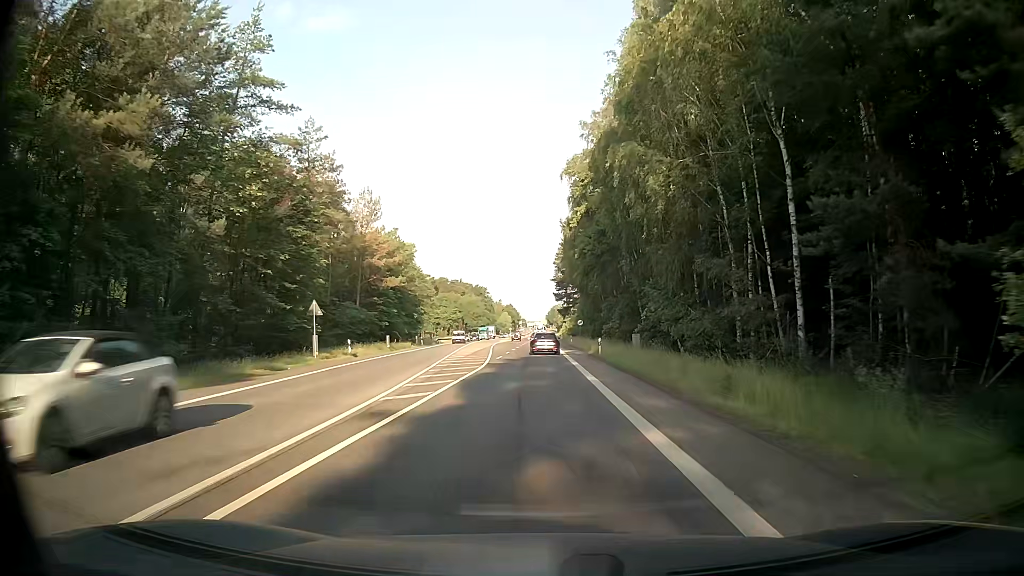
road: secondary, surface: asphalt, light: Day
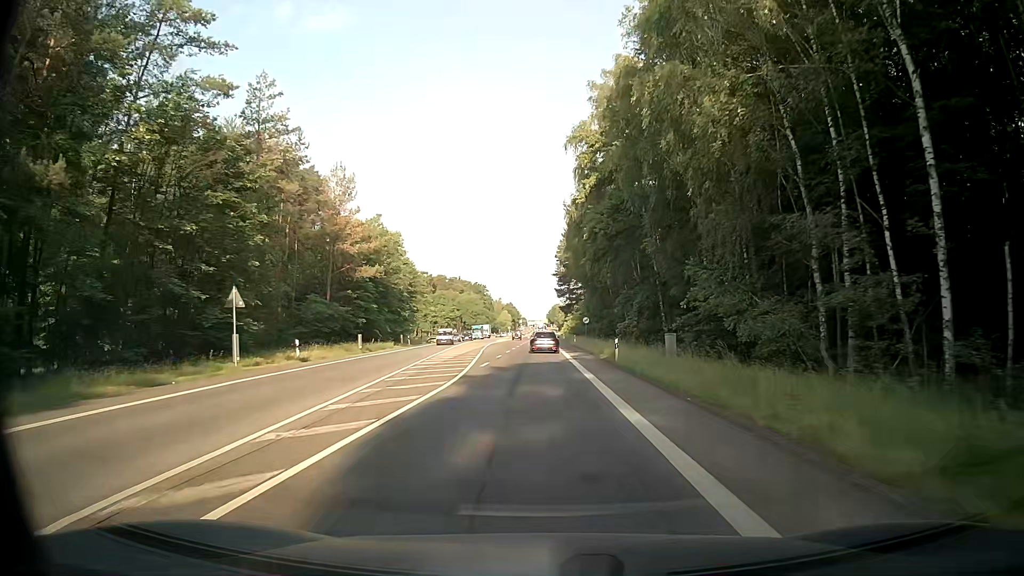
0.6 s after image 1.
(+0.1, +9.2) m; +1°
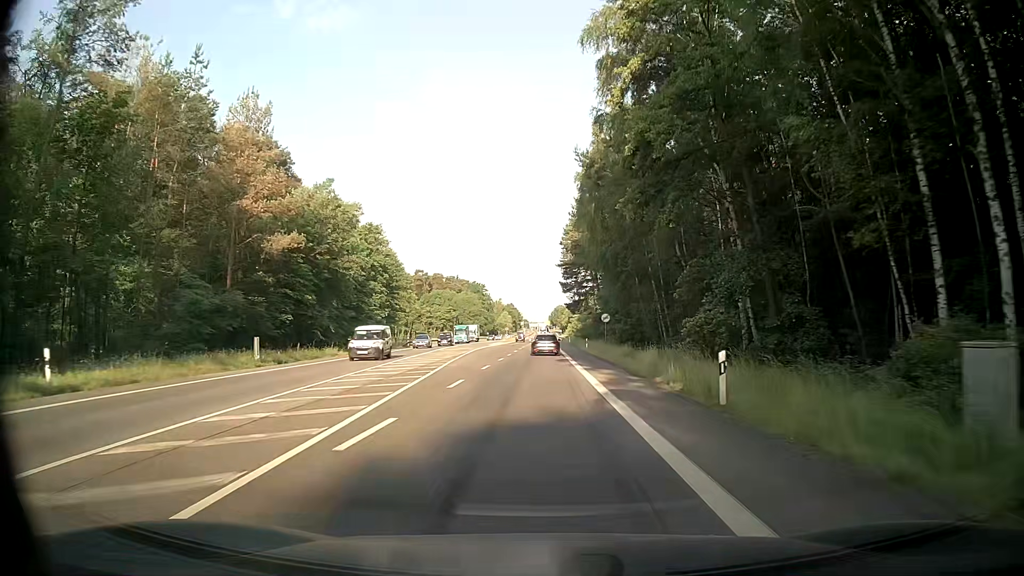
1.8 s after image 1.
(-0.1, +18.8) m; -1°
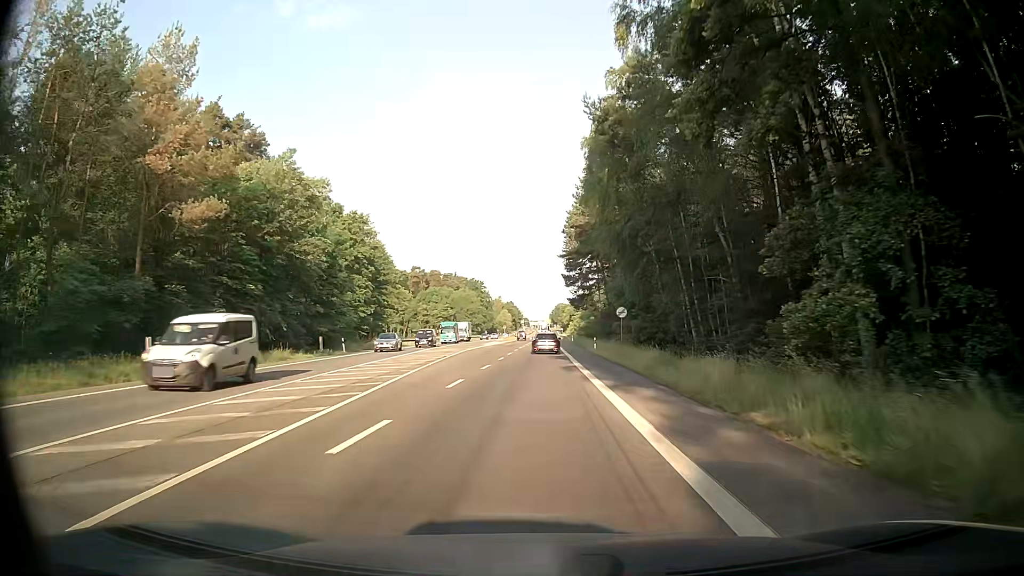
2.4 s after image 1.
(0.0, +9.5) m; 0°
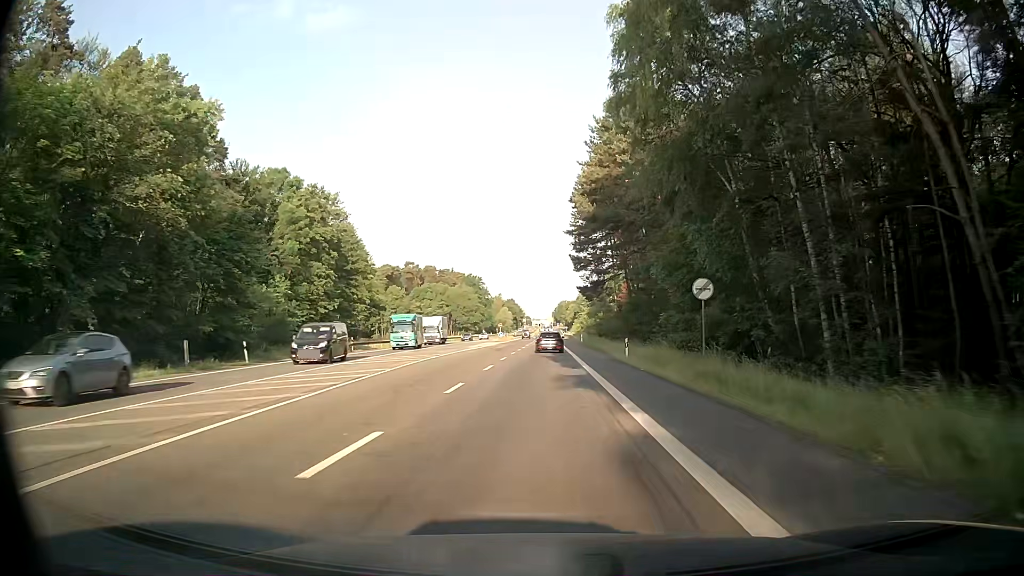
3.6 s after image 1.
(0.0, +19.1) m; 0°
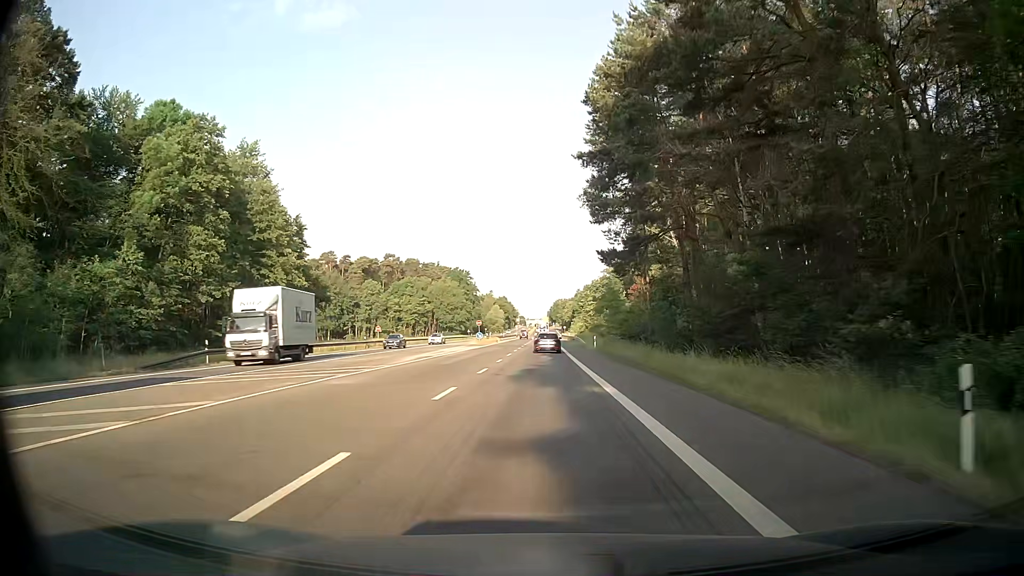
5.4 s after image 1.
(+0.1, +28.5) m; 0°
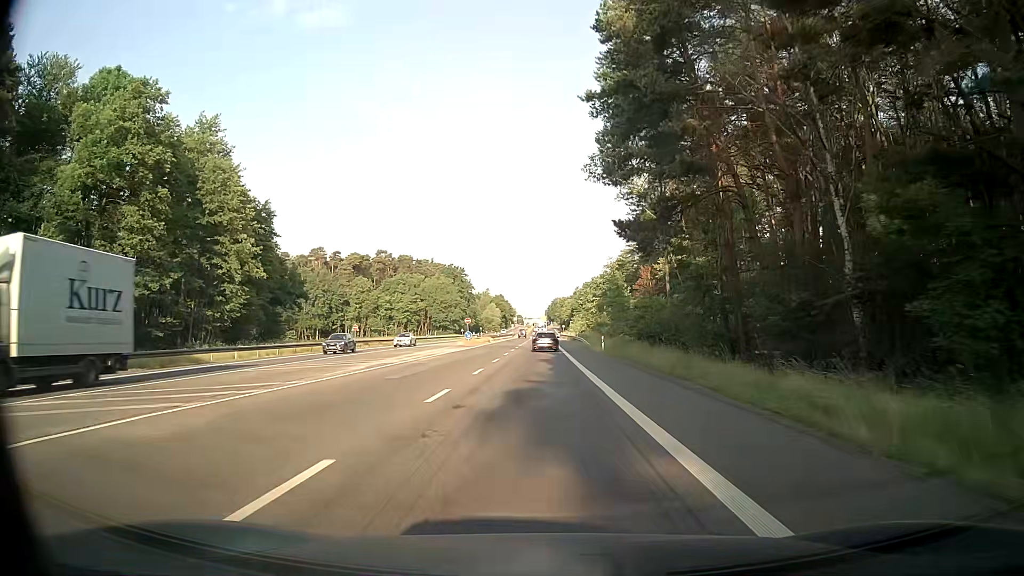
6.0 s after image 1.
(0.0, +9.5) m; 0°
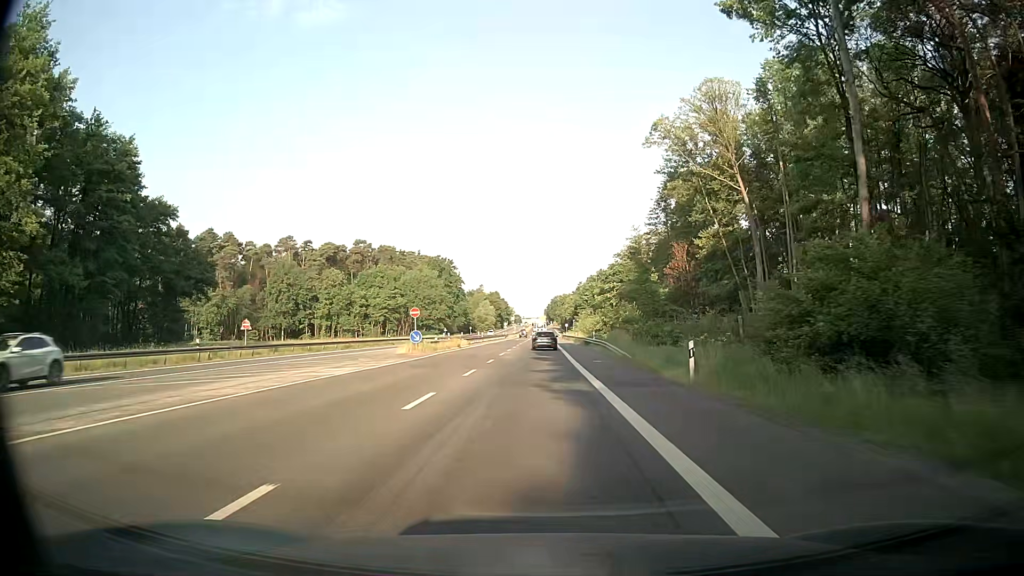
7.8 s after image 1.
(+0.2, +28.5) m; +1°
(0, +10) (0, +20) (0, +30) (0, +40) (0, +50) (0, +60) (0, +70) (0, +80) (-1, +90) (-1, +100) m
